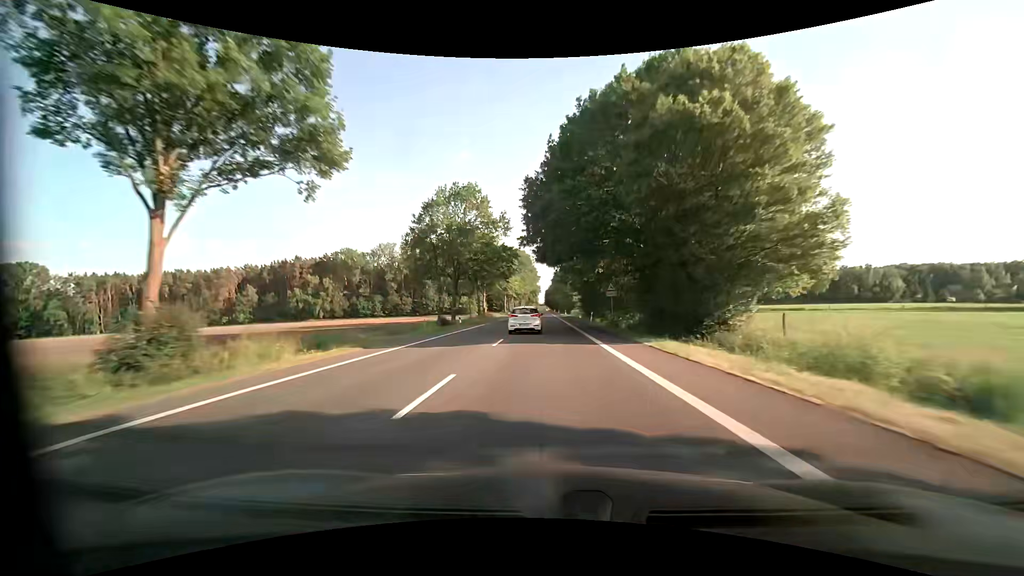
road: primary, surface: asphalt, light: Day
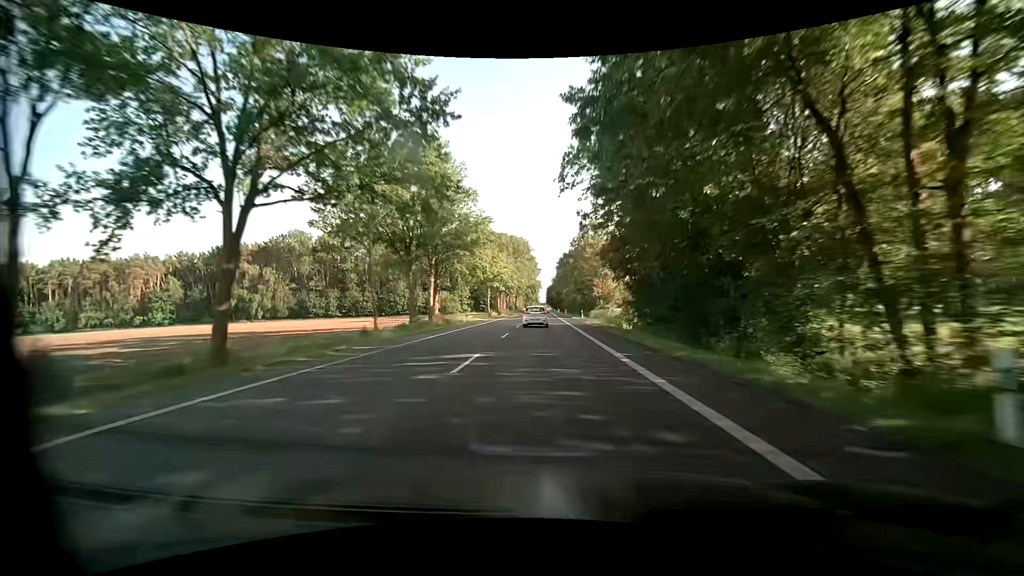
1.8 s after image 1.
(-0.2, +44.1) m; 0°
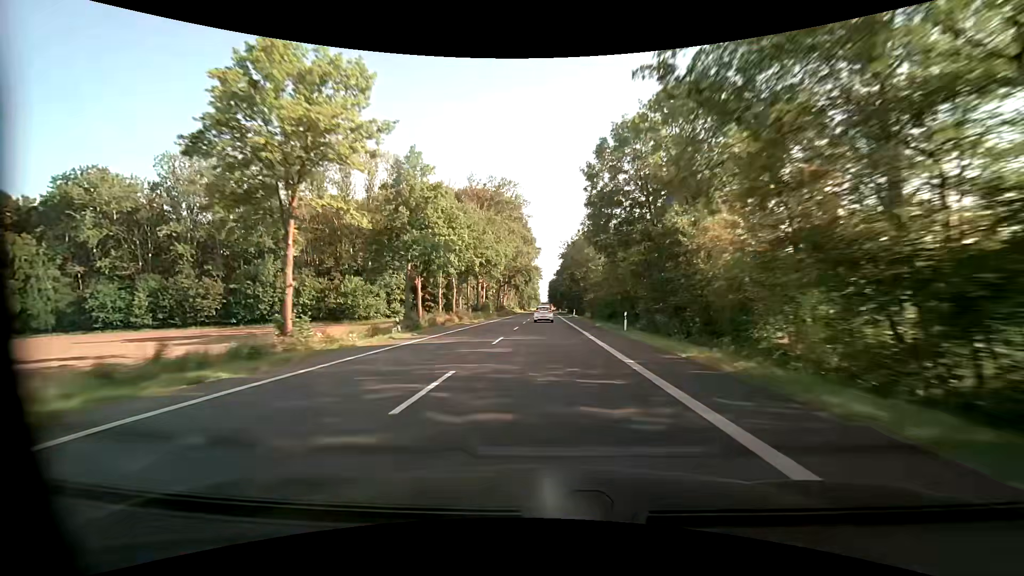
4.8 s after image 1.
(0.0, +76.2) m; 0°
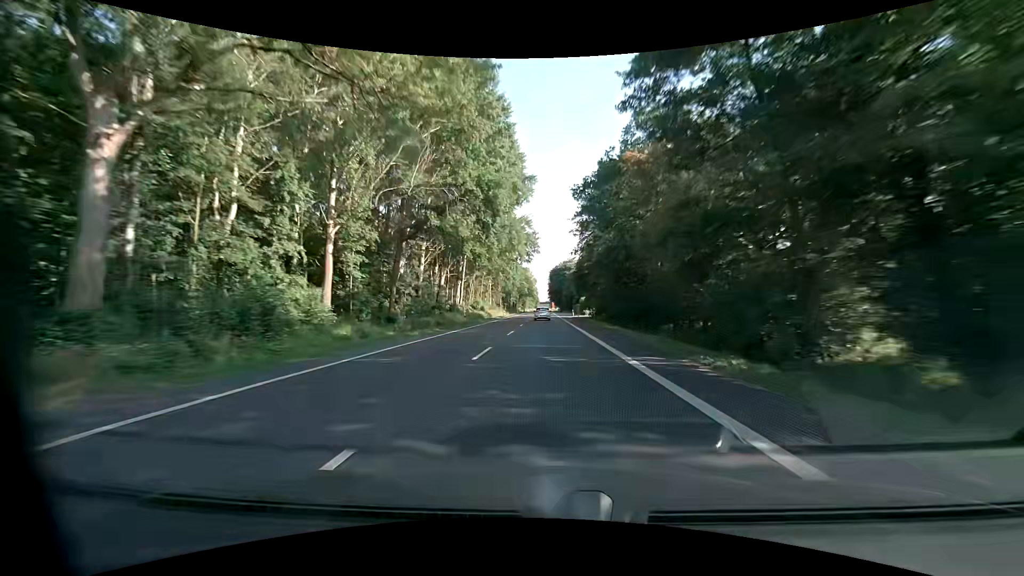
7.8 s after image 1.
(-0.5, +77.8) m; 0°
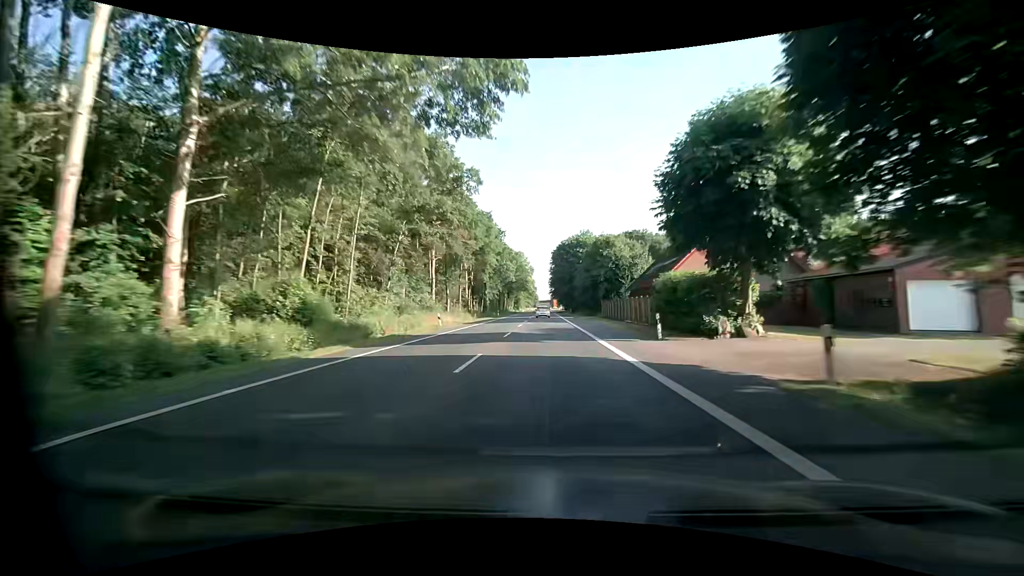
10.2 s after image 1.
(0.0, +62.8) m; 0°
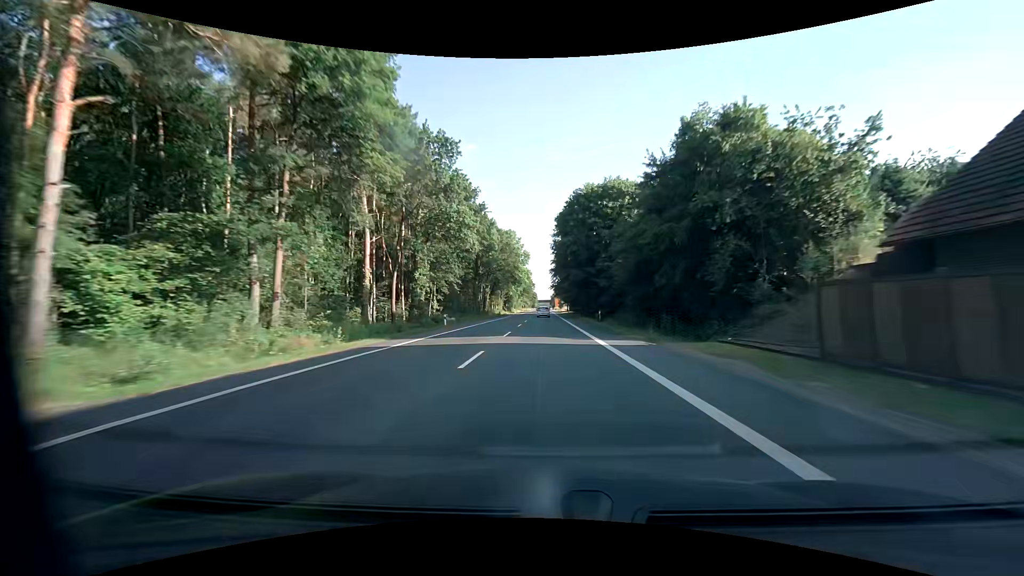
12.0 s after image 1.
(-0.3, +47.3) m; 0°
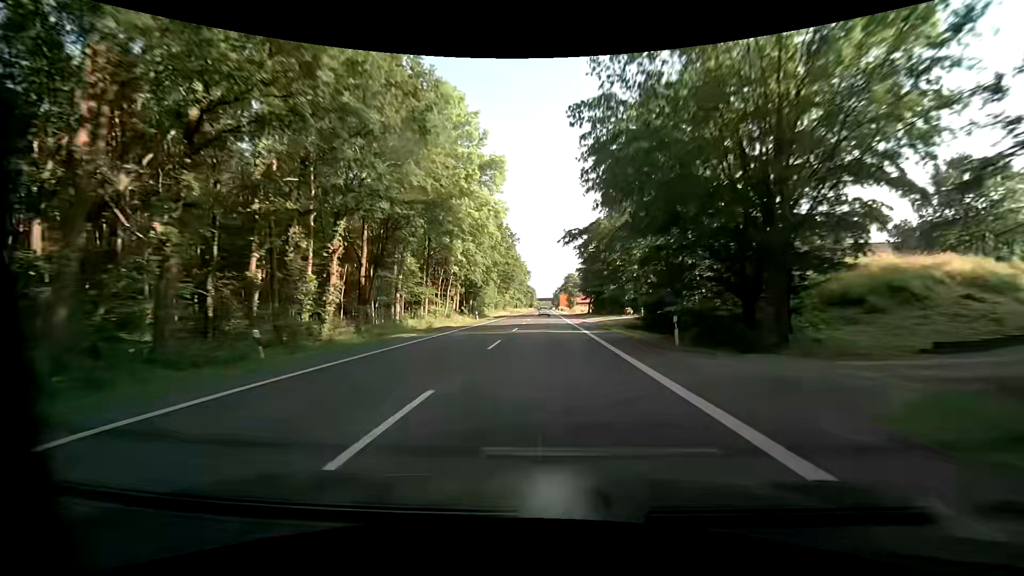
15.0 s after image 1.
(0.0, +79.0) m; 0°
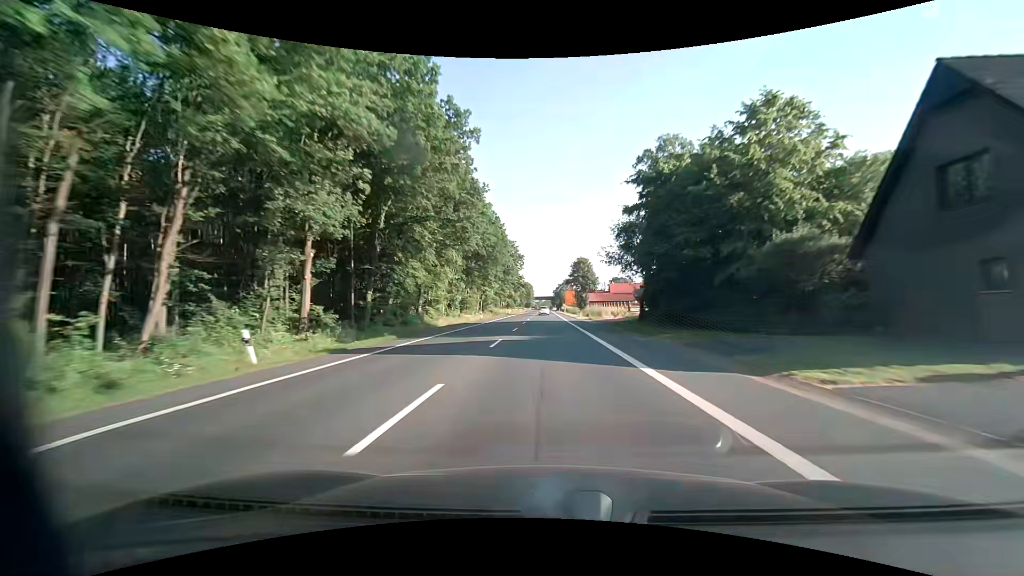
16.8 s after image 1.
(+0.1, +47.4) m; 0°
(0, +10) (0, +20) (0, +30) (0, +40) (0, +50) (0, +60) (0, +70) (0, +80) (0, +90) (0, +100) m
